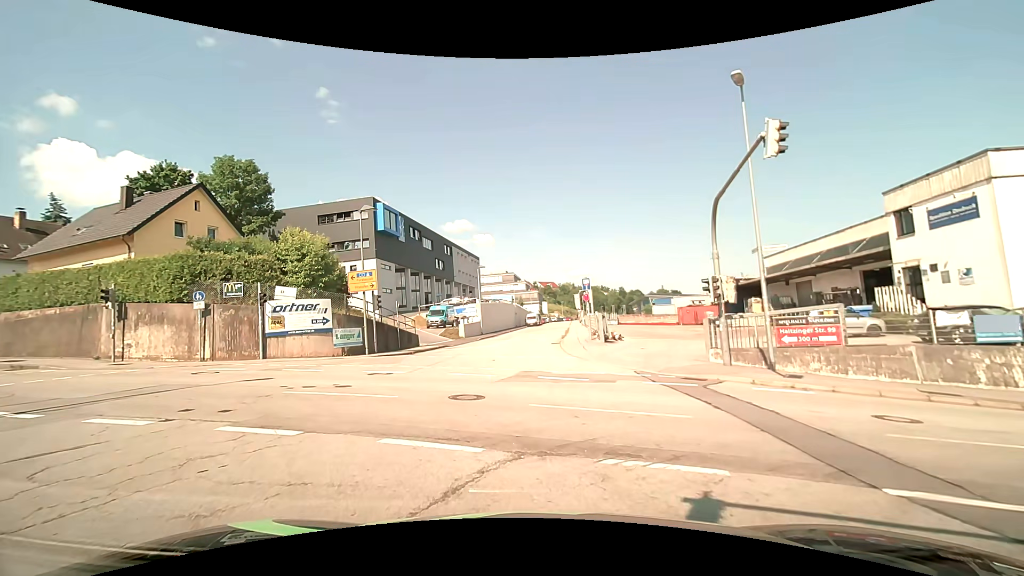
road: residential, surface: asphalt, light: Day
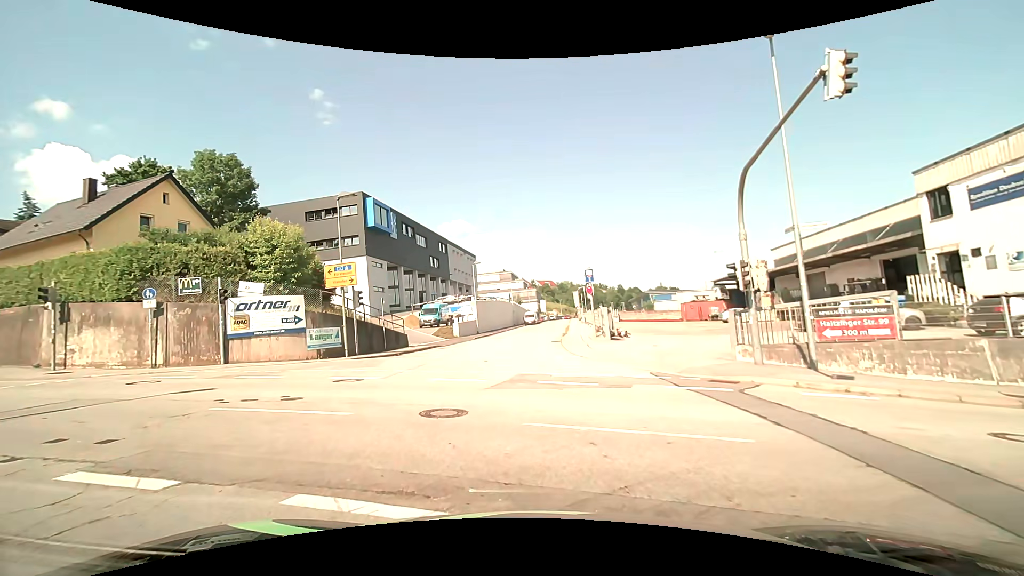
(0.0, +2.6) m; 0°
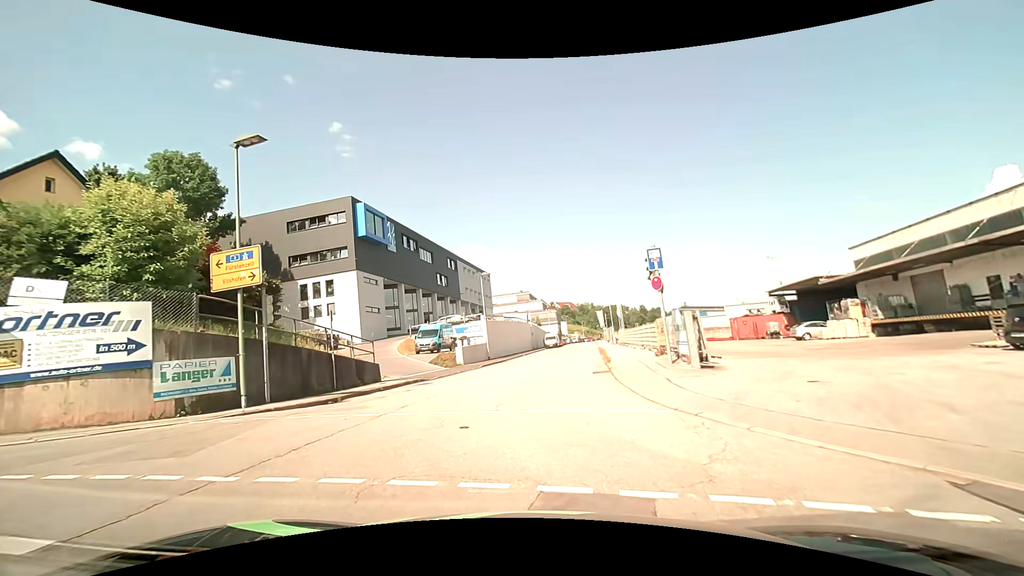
(-0.3, +10.3) m; -3°
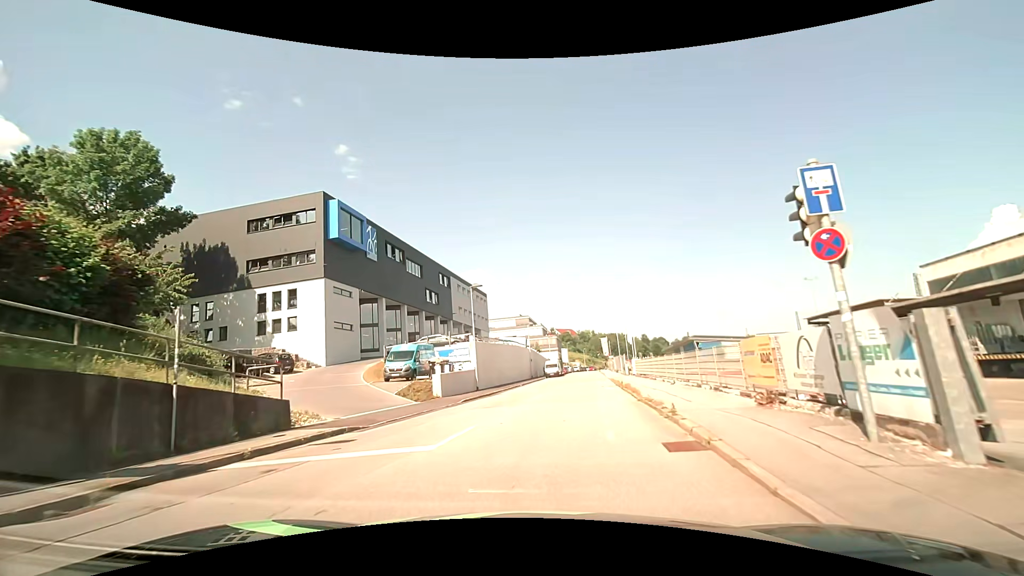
(0.0, +8.4) m; 0°
(0, +10) (+1, +20) (+3, +30) (+4, +40) (+5, +50) (+7, +60) (+8, +69) (+9, +79) (+11, +89) (+12, +99) m
